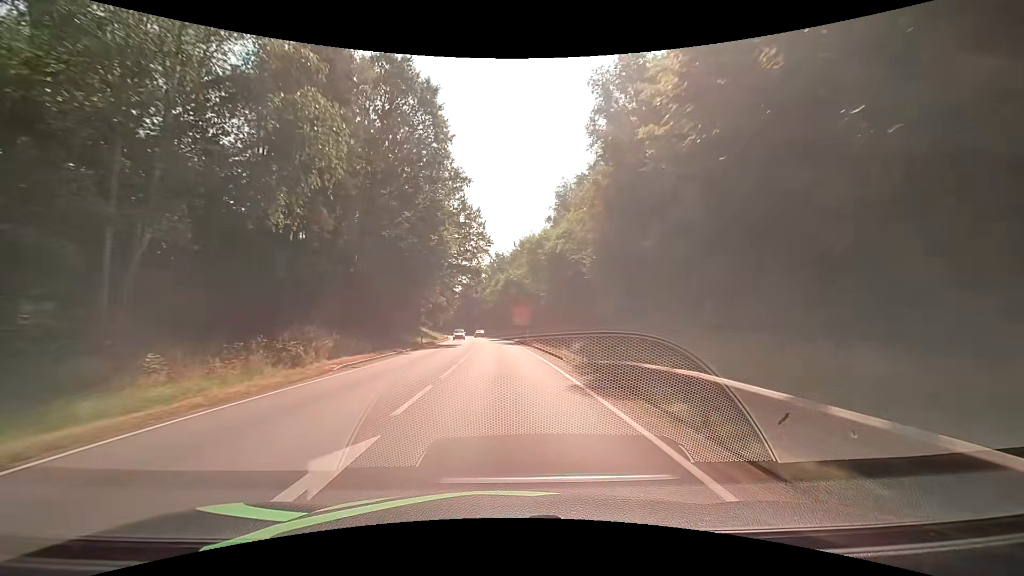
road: primary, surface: asphalt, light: Day
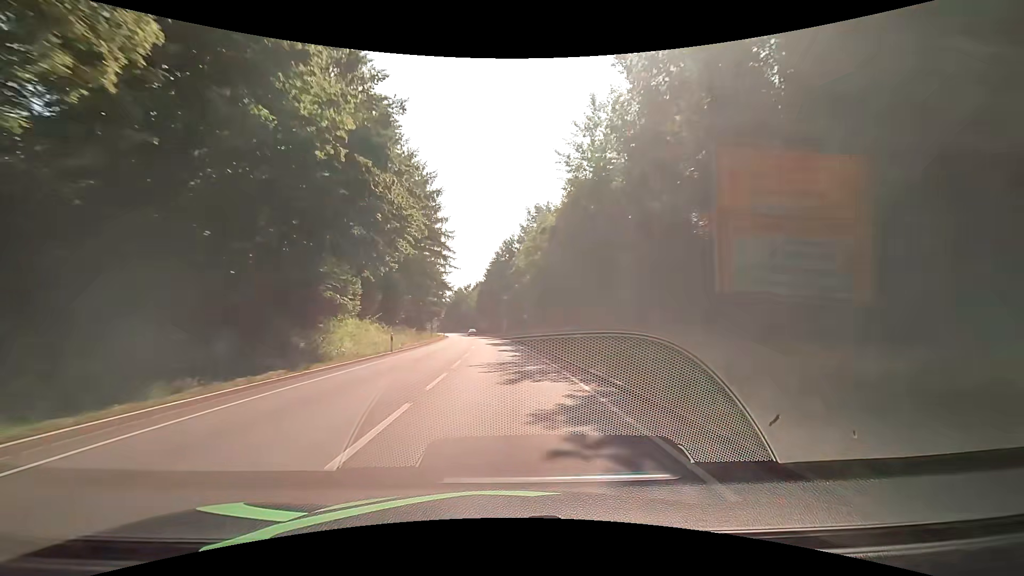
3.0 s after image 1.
(-2.6, +62.8) m; -4°
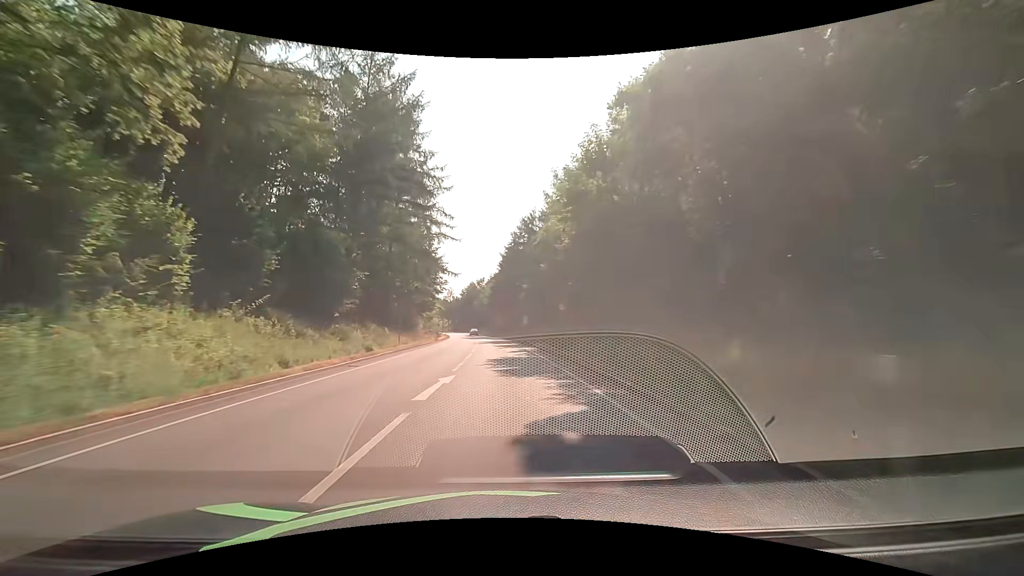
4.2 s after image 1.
(-0.6, +25.1) m; -2°
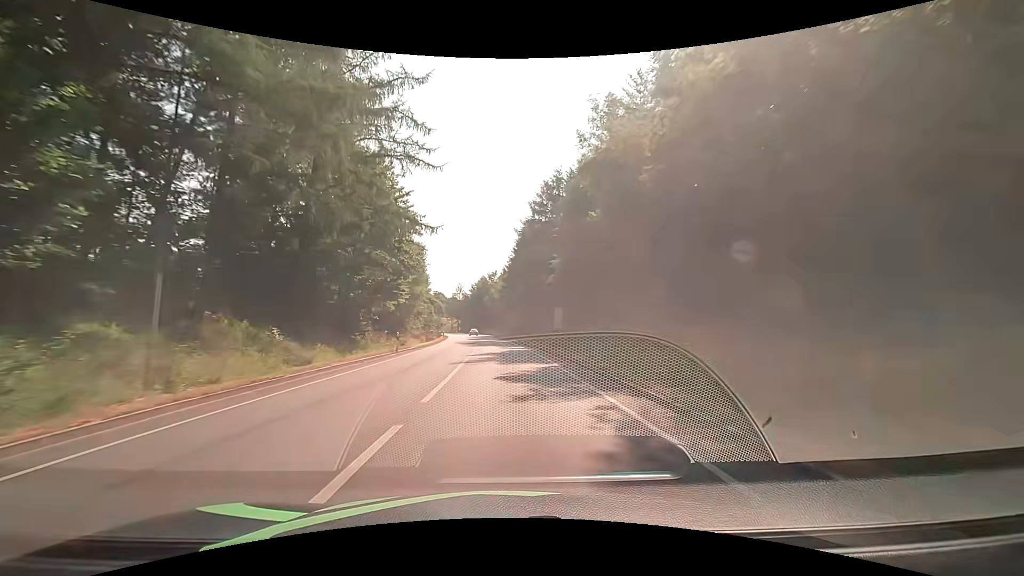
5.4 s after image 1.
(-0.4, +25.1) m; -2°
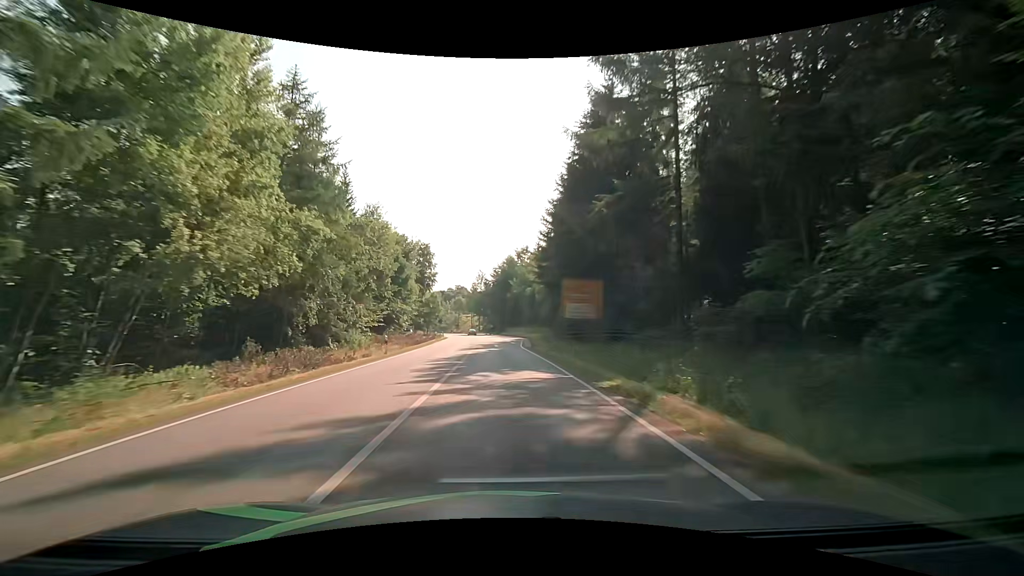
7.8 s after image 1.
(-1.2, +50.2) m; -3°
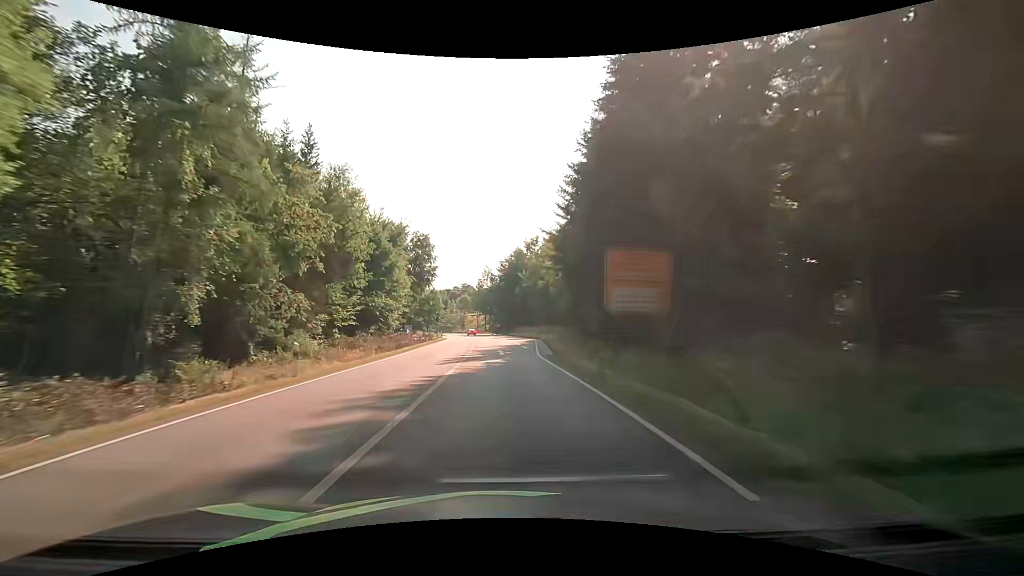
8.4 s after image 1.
(-0.2, +12.6) m; -2°
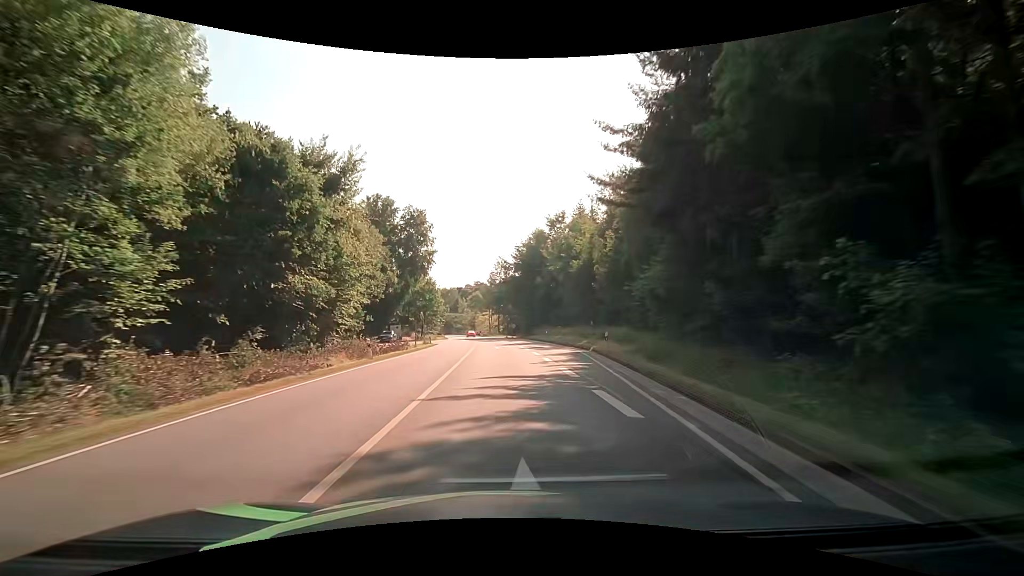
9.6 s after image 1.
(-0.3, +25.1) m; -2°
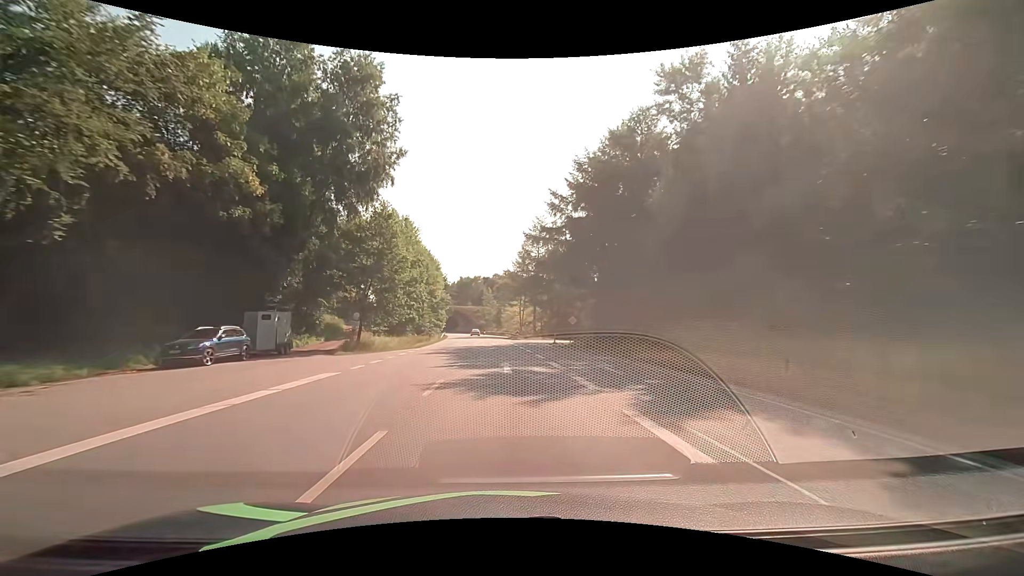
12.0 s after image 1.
(-1.4, +50.2) m; -4°
(0, +10) (0, +20) (0, +30) (-1, +40) (-1, +50) (-2, +60) (-2, +70) (-3, +80) (-4, +90) (-5, +100) m
